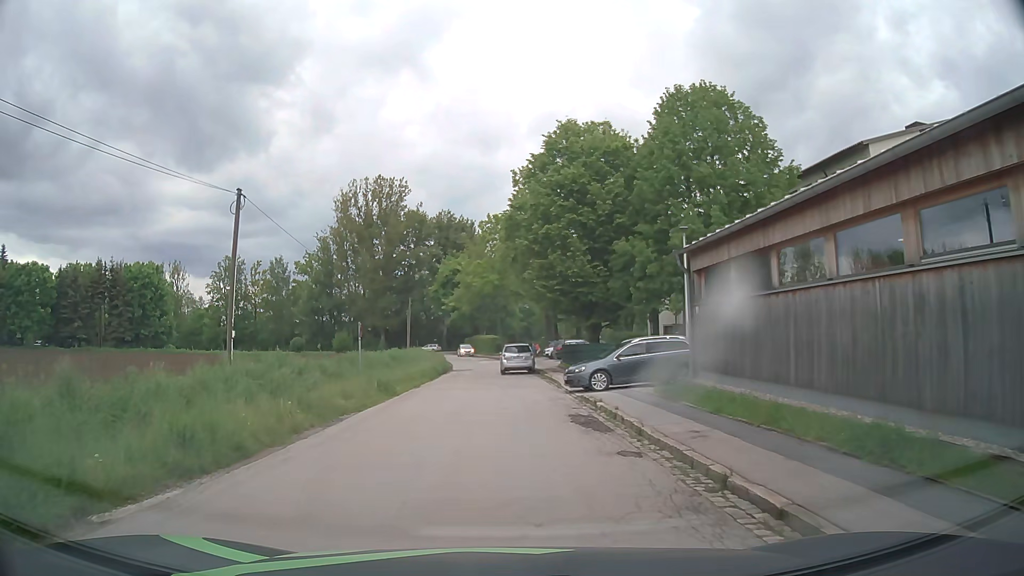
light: Day
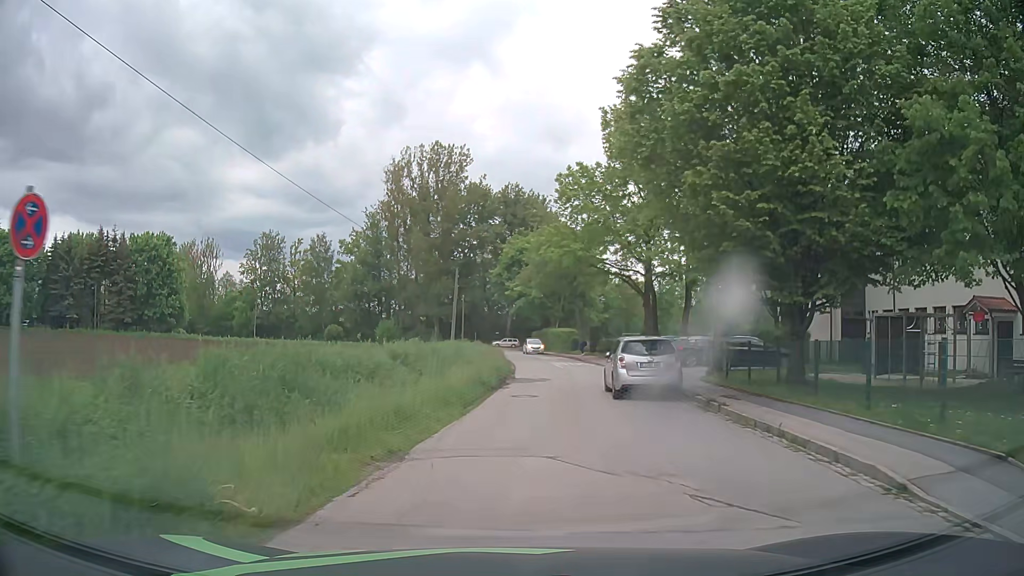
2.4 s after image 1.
(-1.2, +18.3) m; -6°
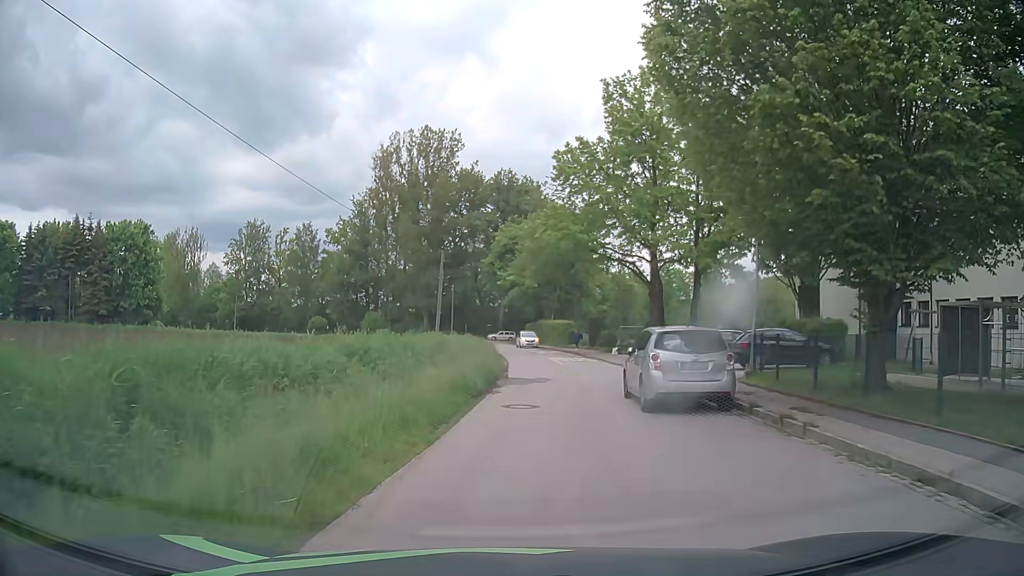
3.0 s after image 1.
(0.0, +4.7) m; +1°
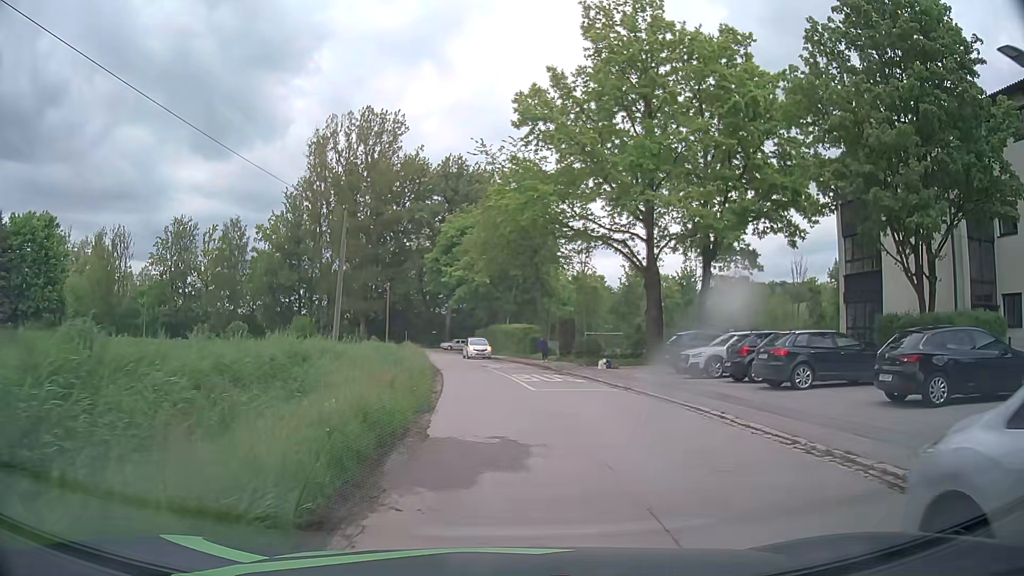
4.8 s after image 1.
(+0.4, +13.1) m; +4°
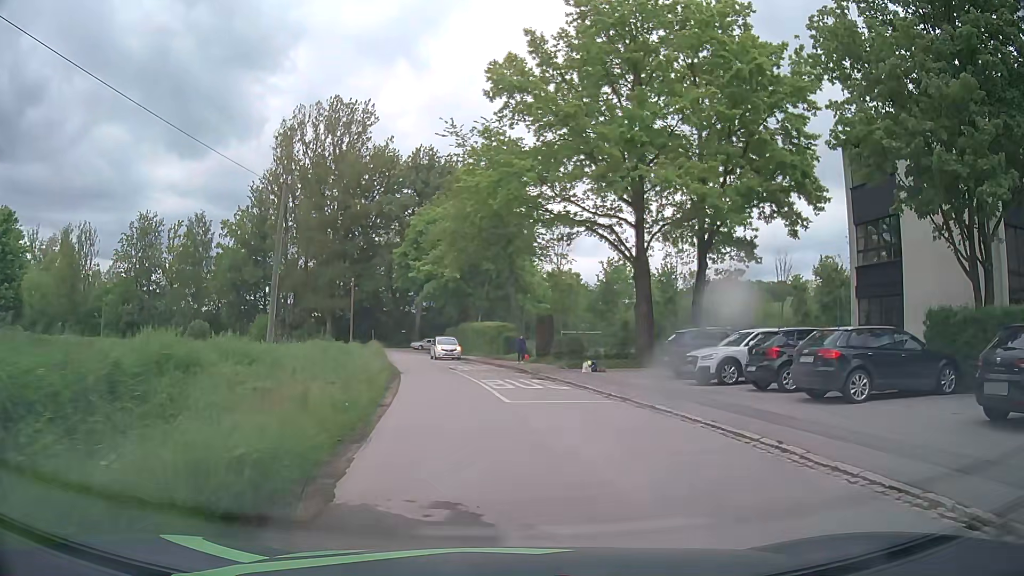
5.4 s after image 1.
(+0.1, +4.1) m; +2°
